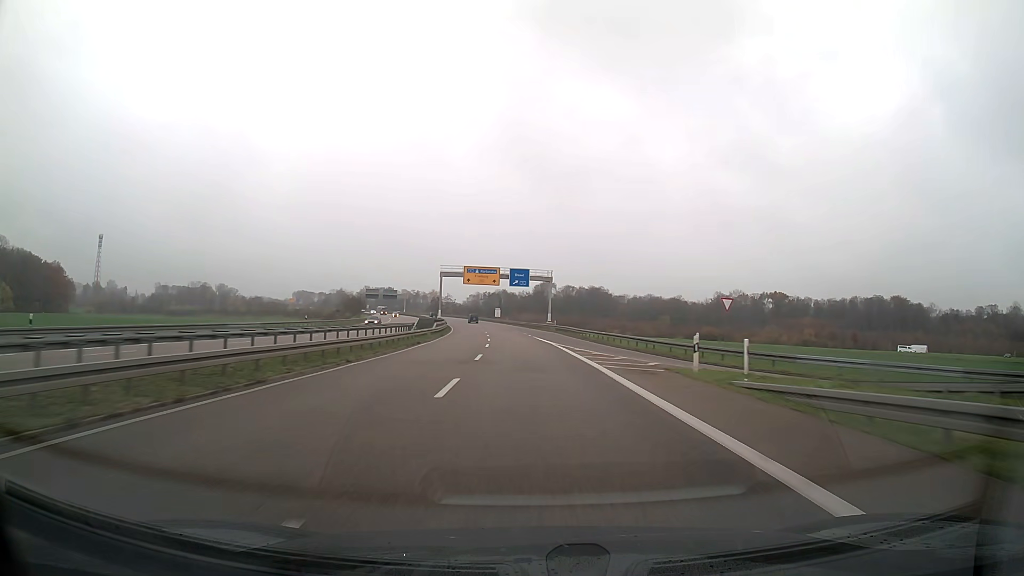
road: trunk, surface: asphalt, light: Day
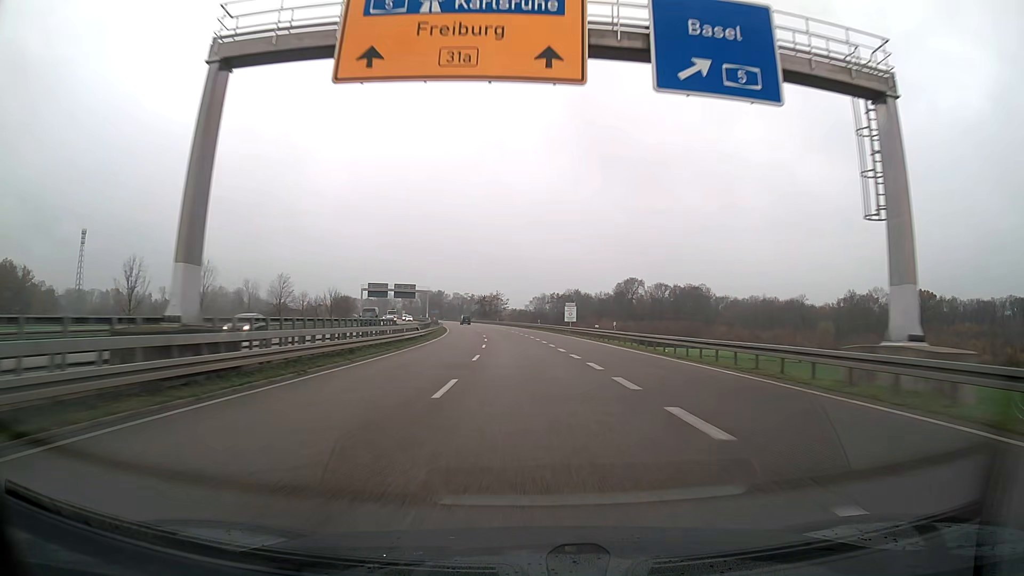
(-4.4, +84.4) m; -6°
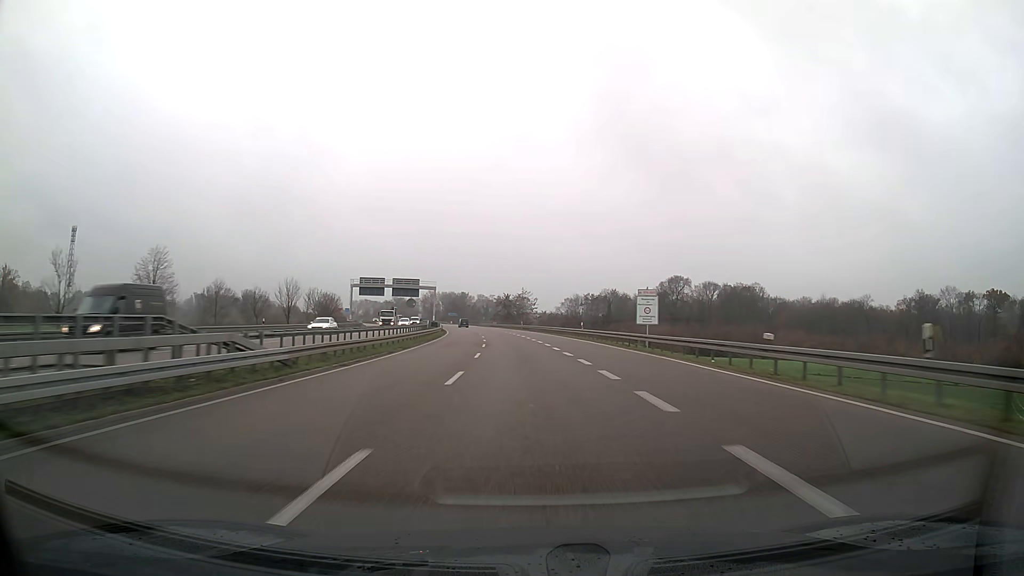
(-0.7, +33.5) m; -3°
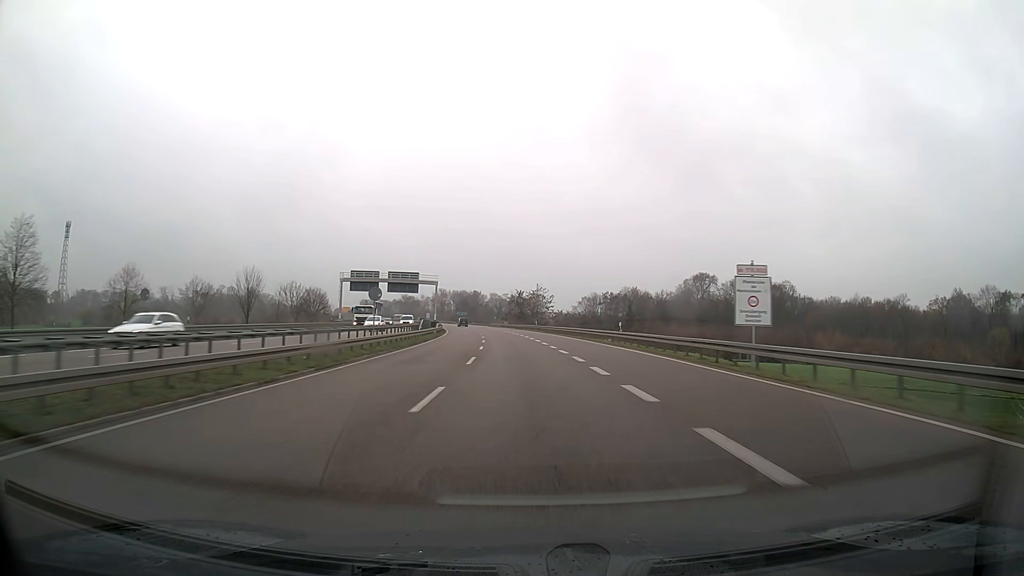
(-0.2, +16.7) m; -1°
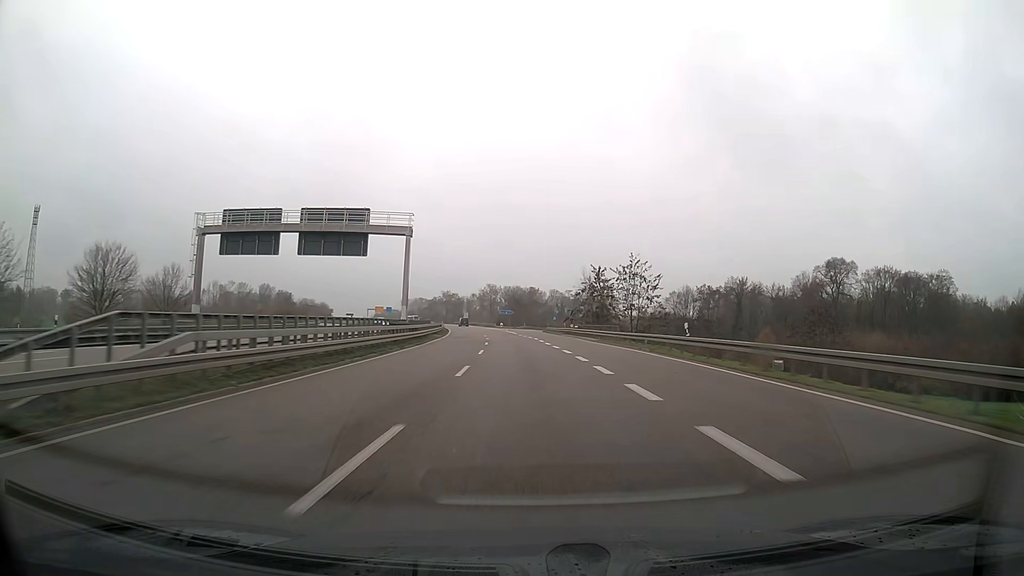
(-3.0, +66.1) m; -5°
